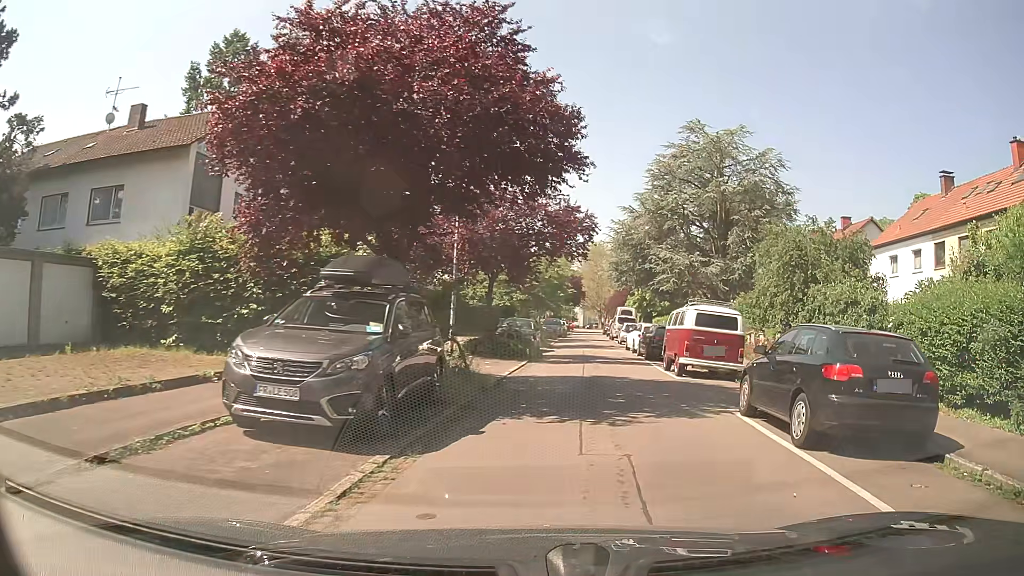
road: residential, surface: asphalt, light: Day
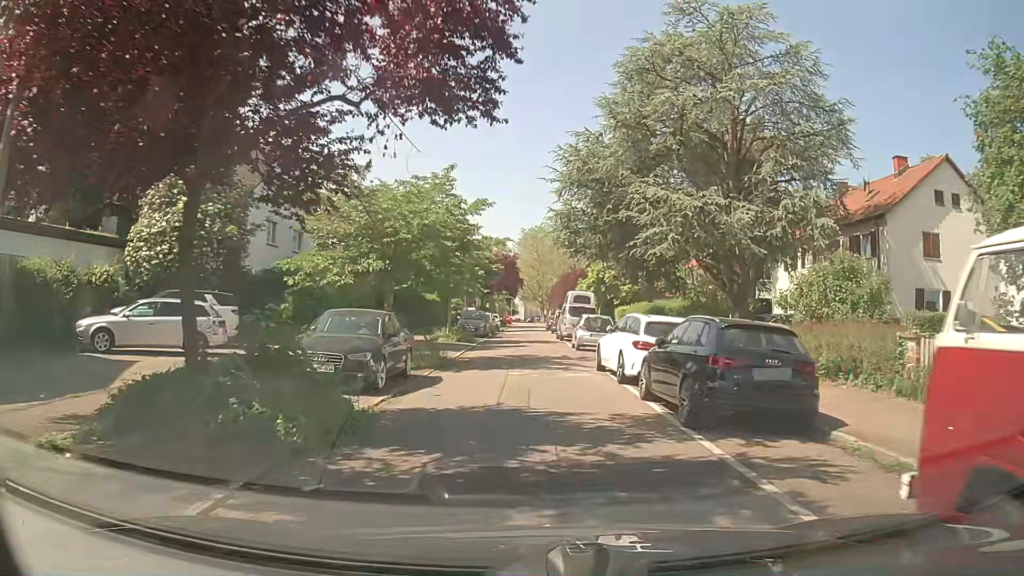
(+1.2, +18.1) m; +3°
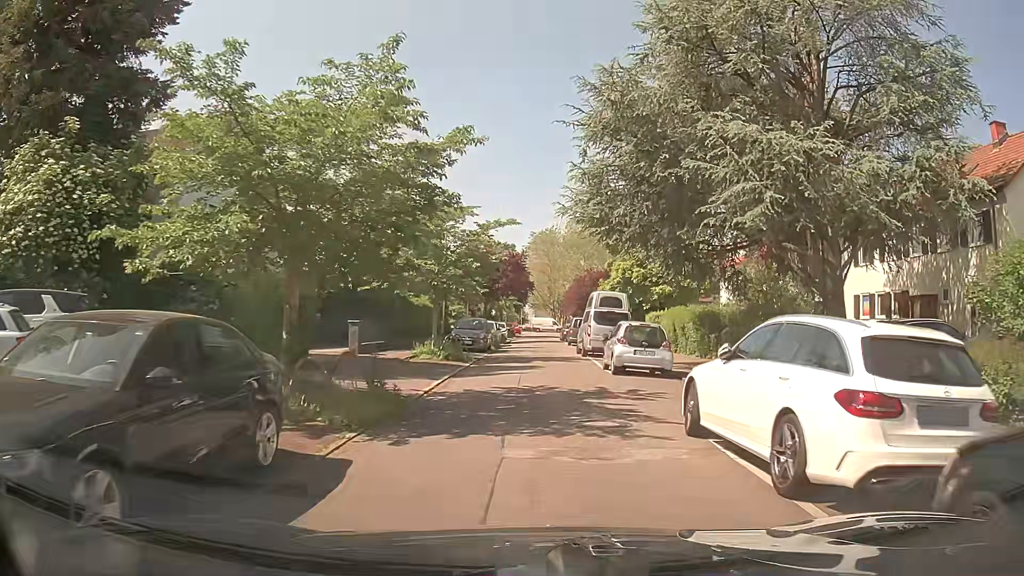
(0.0, +8.6) m; 0°
(0, +10) (0, +20) (0, +30) (0, +40) (0, +50) (0, +60) (+2, +70) (+3, +80) (+3, +90) (+3, +100) m
